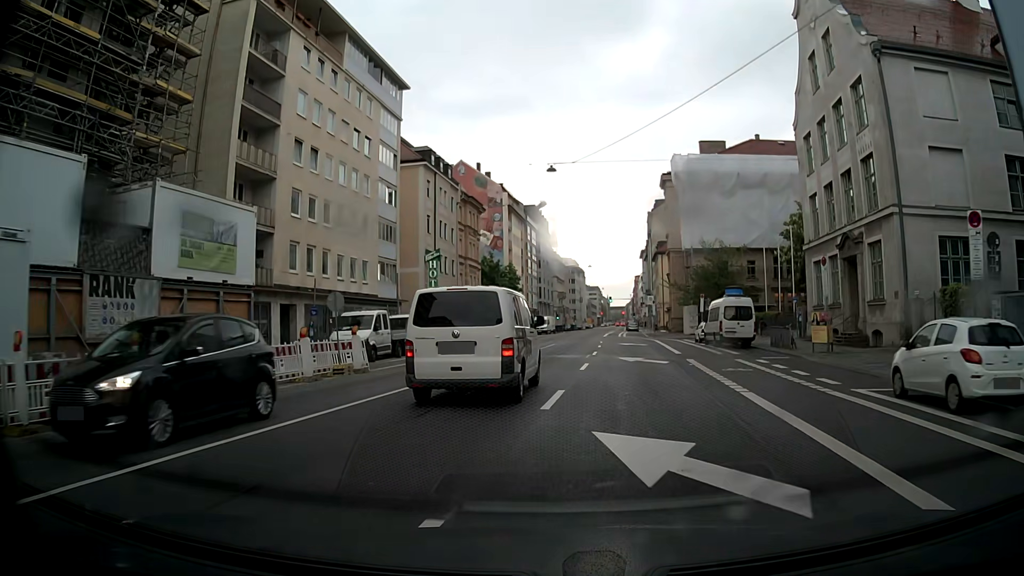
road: secondary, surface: asphalt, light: Day
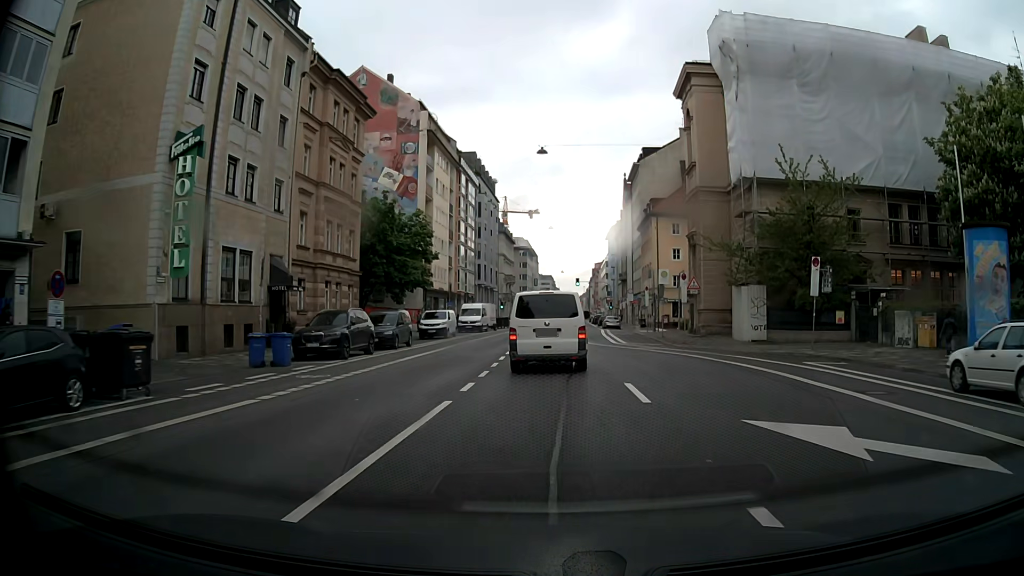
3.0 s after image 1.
(+1.0, +36.2) m; +3°
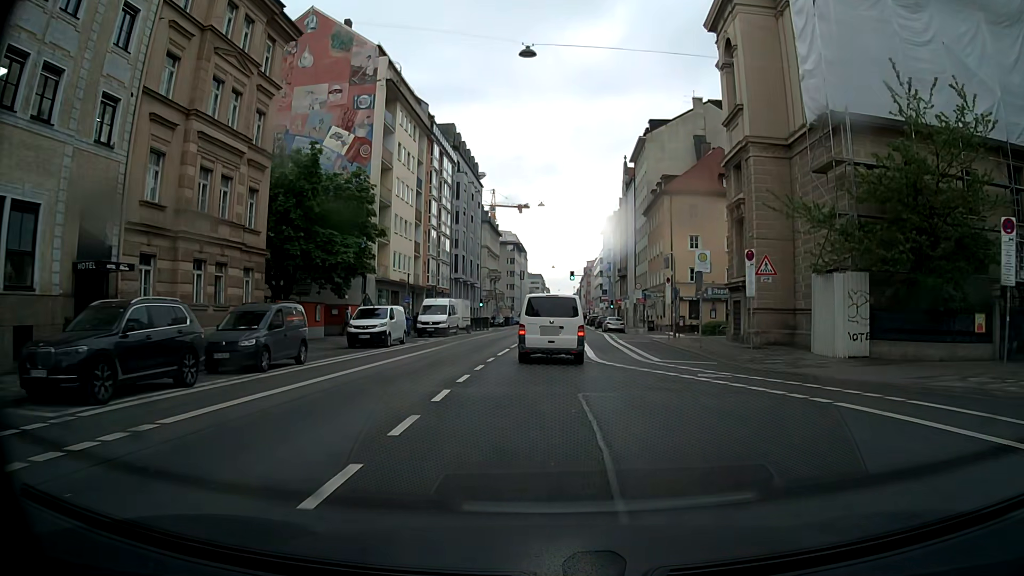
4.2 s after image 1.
(+0.2, +13.9) m; +1°
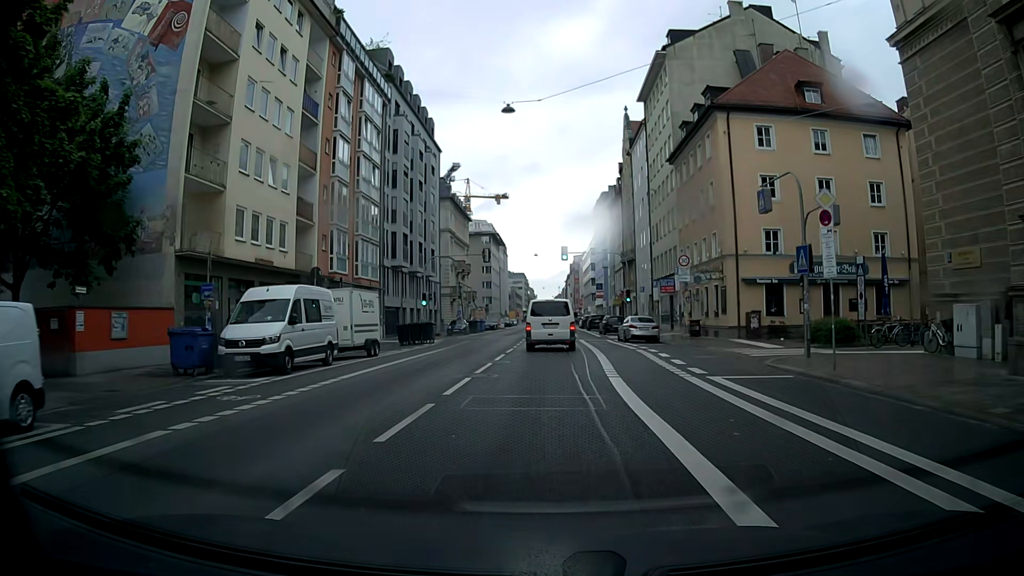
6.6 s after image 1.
(+0.4, +25.5) m; +1°
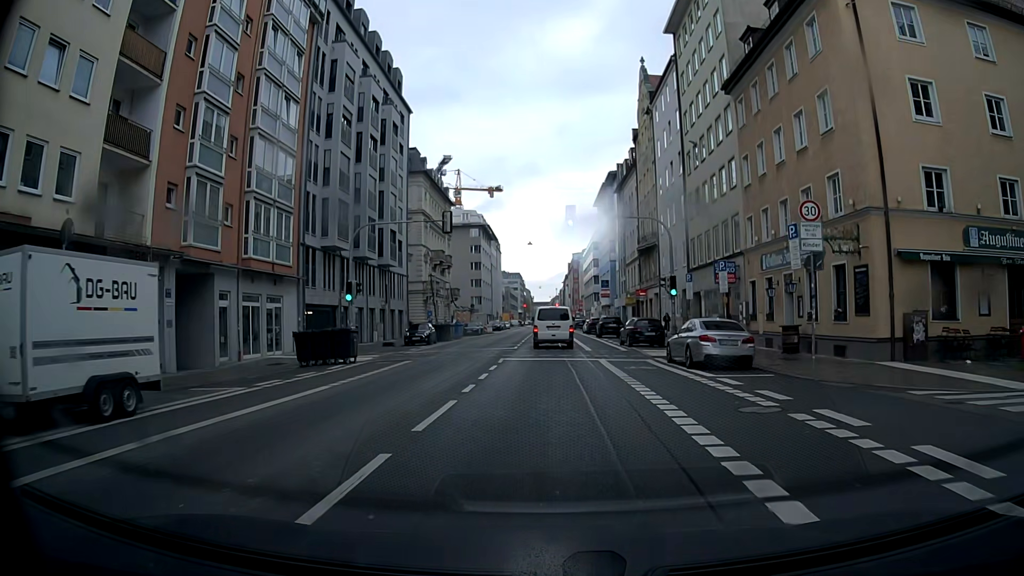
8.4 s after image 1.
(+0.1, +17.0) m; 0°
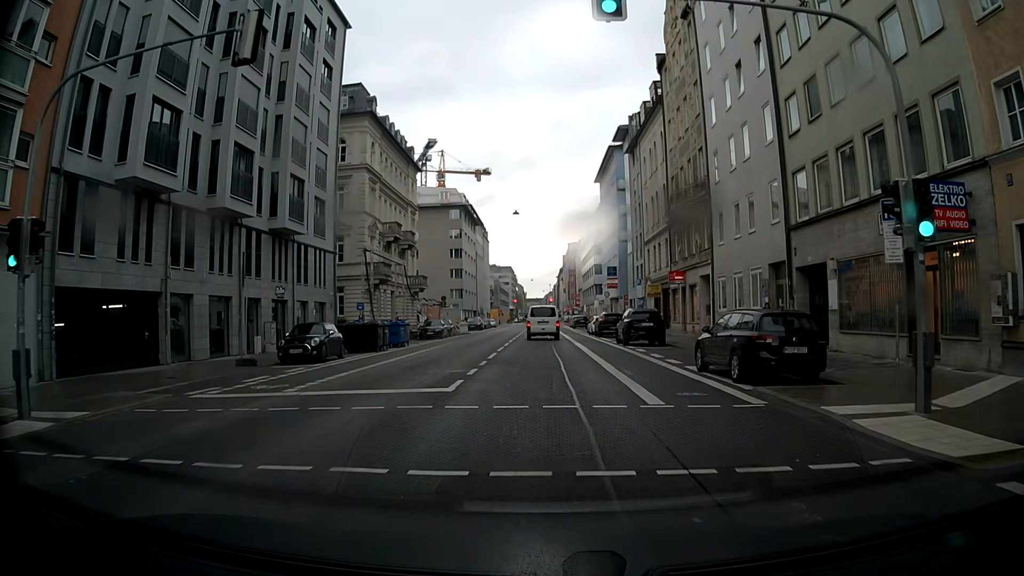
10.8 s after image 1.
(+0.1, +19.9) m; +1°
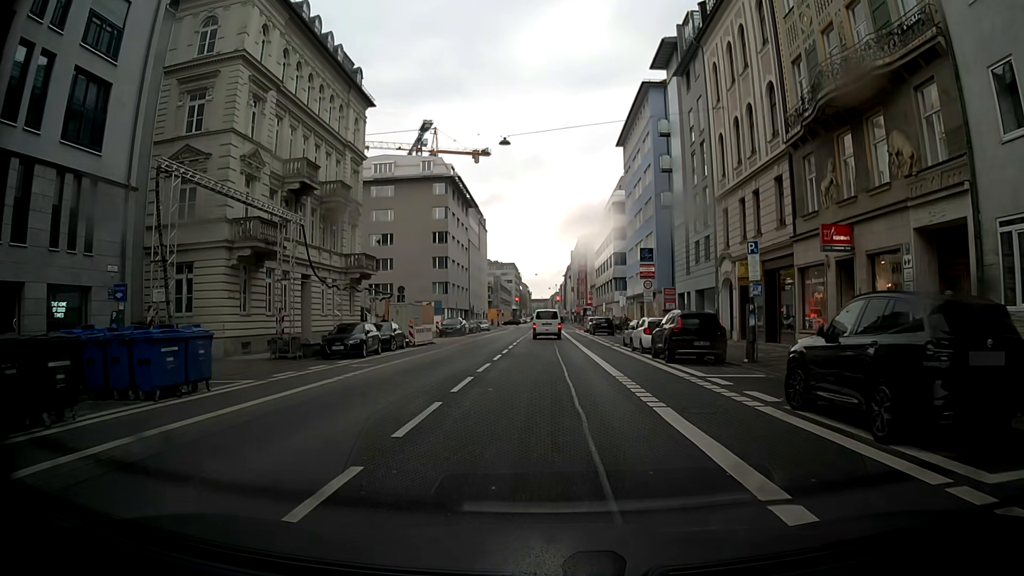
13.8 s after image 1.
(-0.1, +23.6) m; -1°
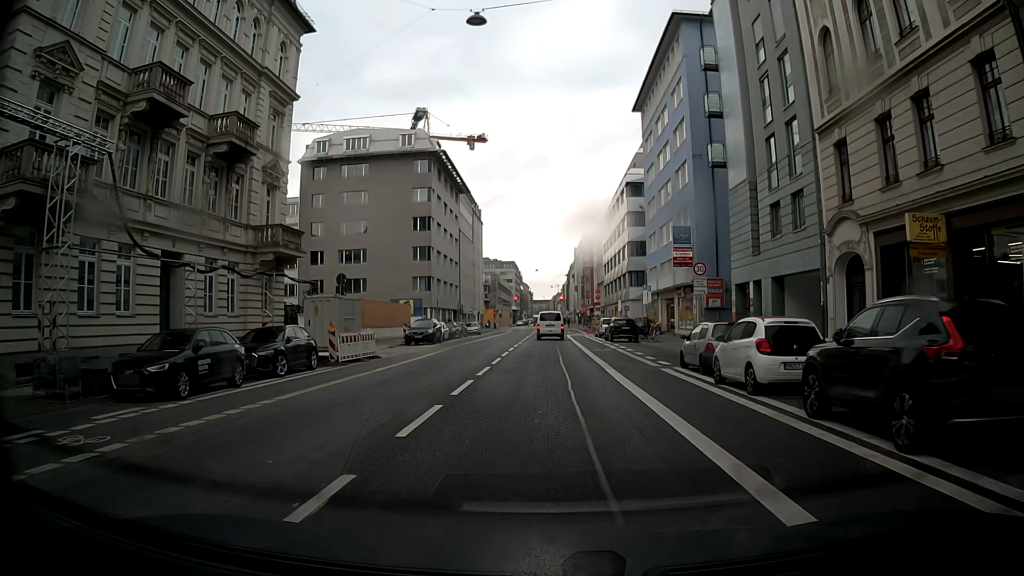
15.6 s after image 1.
(+0.1, +14.5) m; 0°
(0, +10) (0, +20) (0, +30) (0, +40) (0, +50) (0, +60) (+1, +70) (+2, +80) (+2, +90) (+2, +100) m
